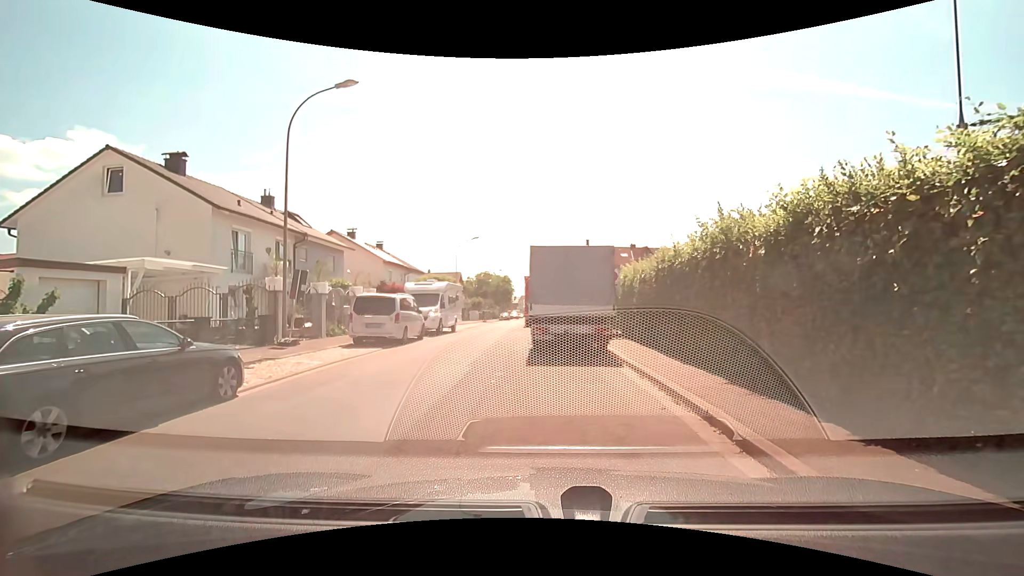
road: residential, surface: asphalt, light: Day
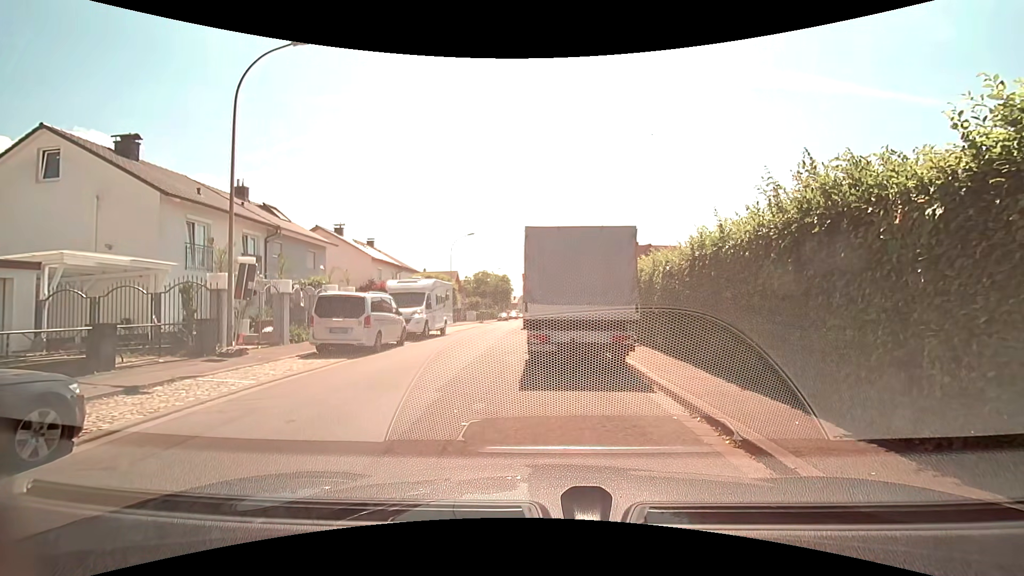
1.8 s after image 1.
(0.0, +2.9) m; 0°
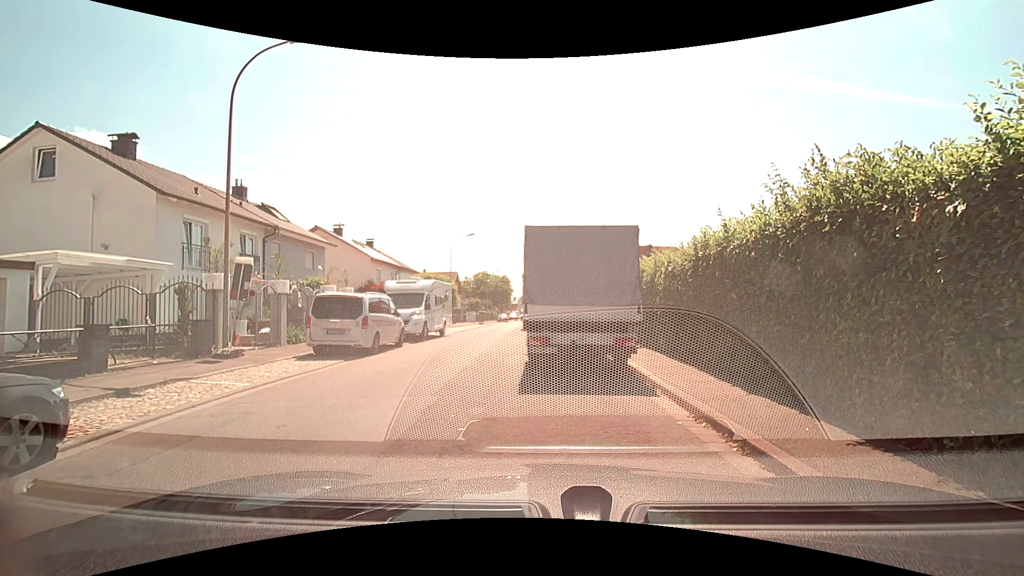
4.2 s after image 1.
(0.0, +0.3) m; 0°
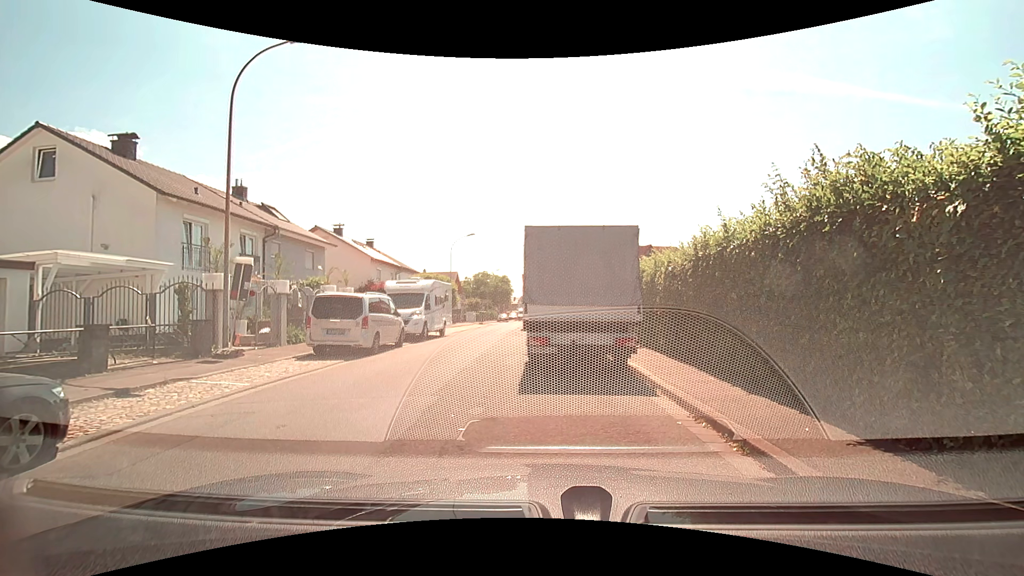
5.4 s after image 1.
(0.0, 0.0) m; 0°
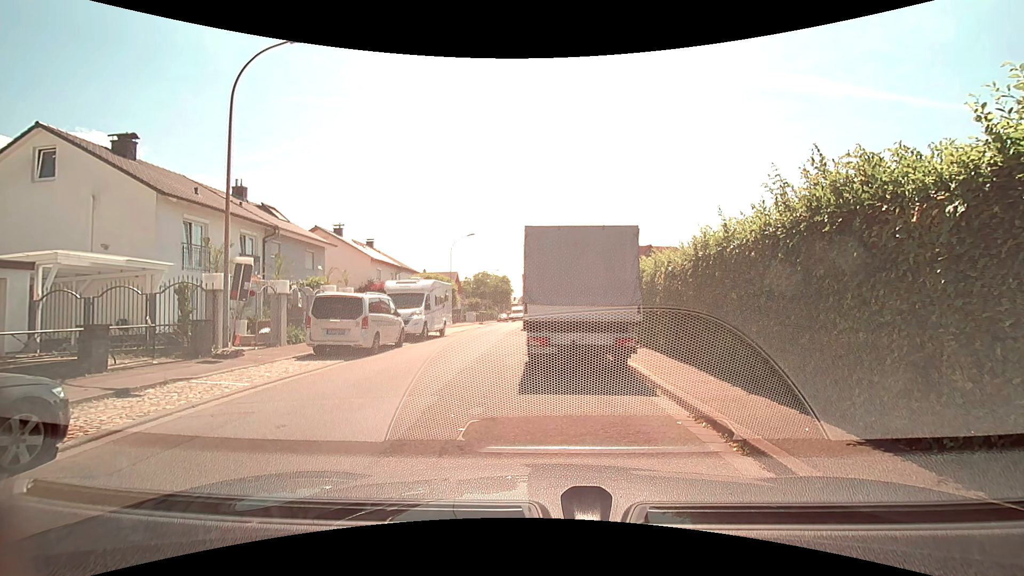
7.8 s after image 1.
(0.0, 0.0) m; 0°
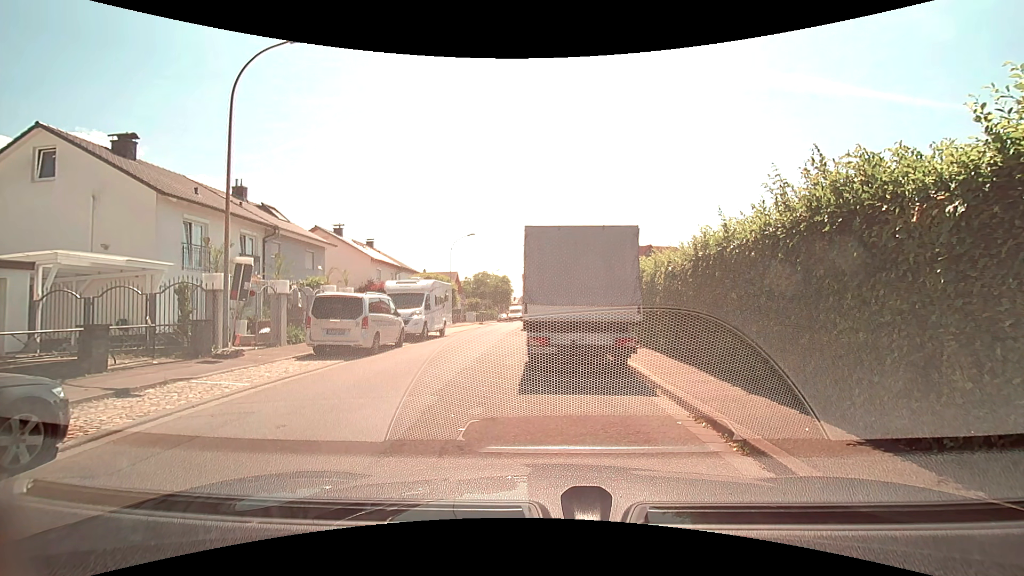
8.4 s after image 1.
(0.0, 0.0) m; 0°
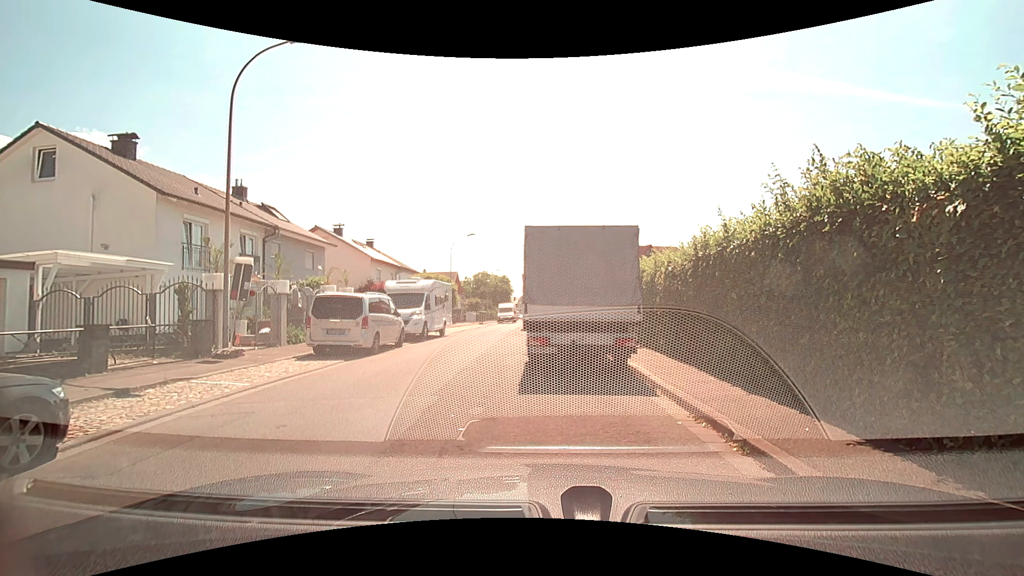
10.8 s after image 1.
(0.0, 0.0) m; 0°
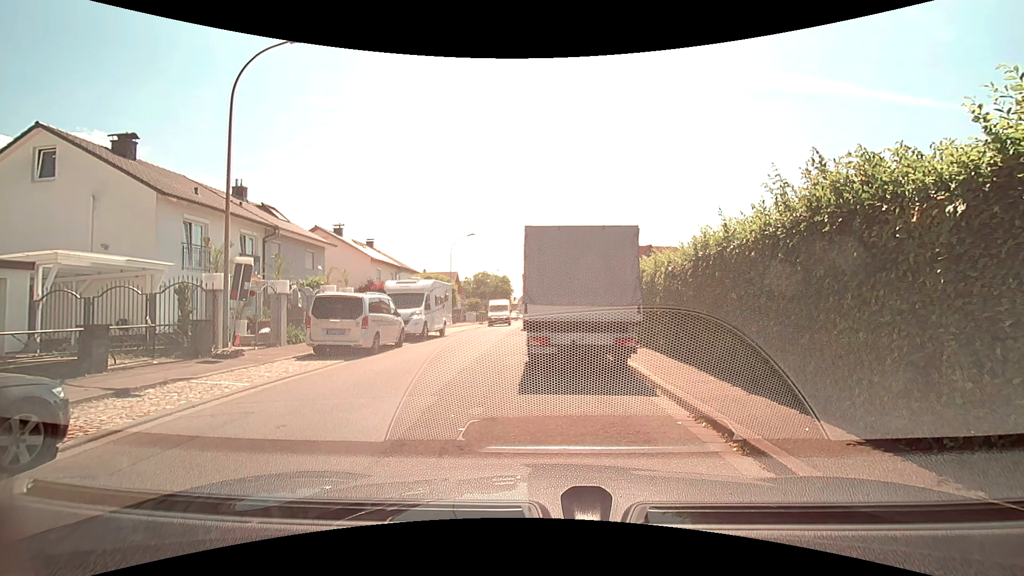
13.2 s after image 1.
(0.0, 0.0) m; 0°
(-2, +10) (-3, +20) (-4, +30) (-4, +40) (-4, +50) (-4, +60) (-4, +70) (-3, +80) (-3, +90) (-3, +100) m
